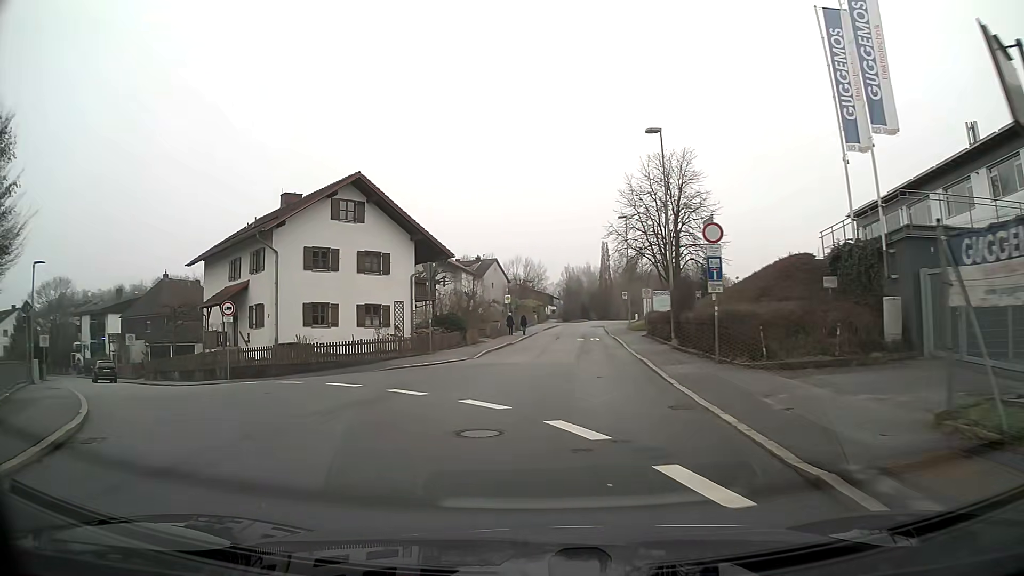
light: Day
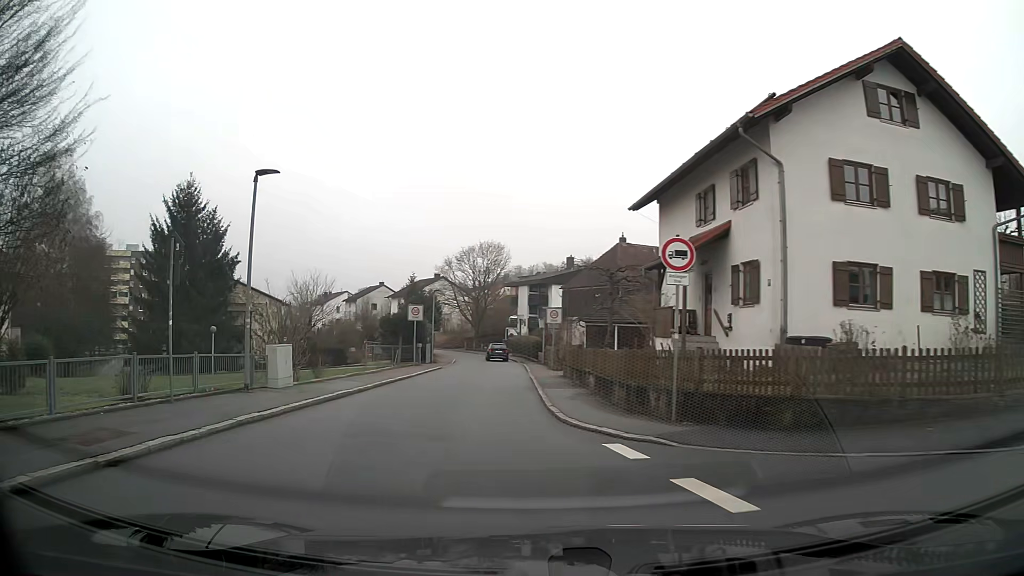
(-5.5, +14.9) m; -40°
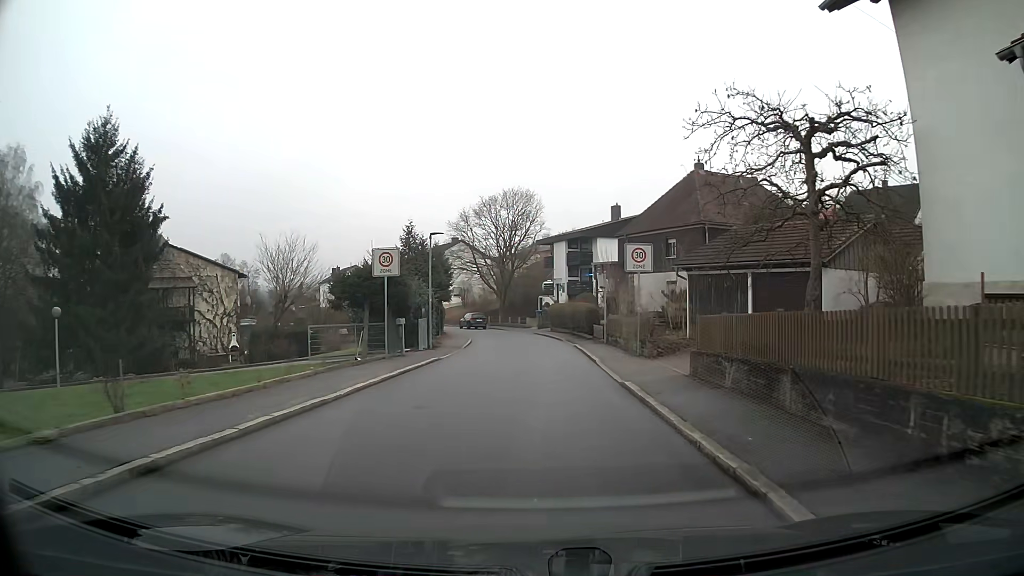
(+0.1, +17.8) m; +2°
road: residential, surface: asphalt
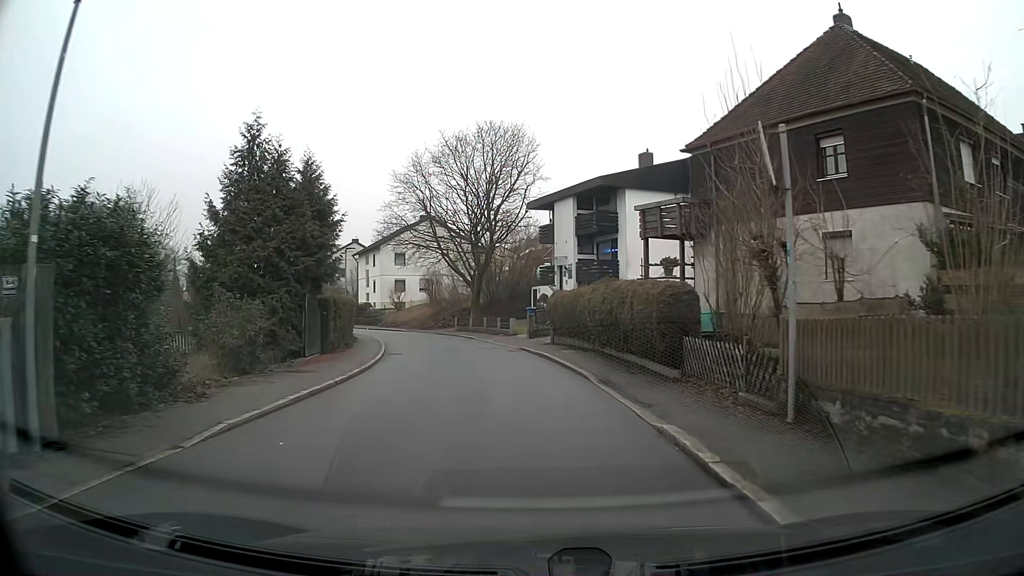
(+0.2, +24.3) m; -1°
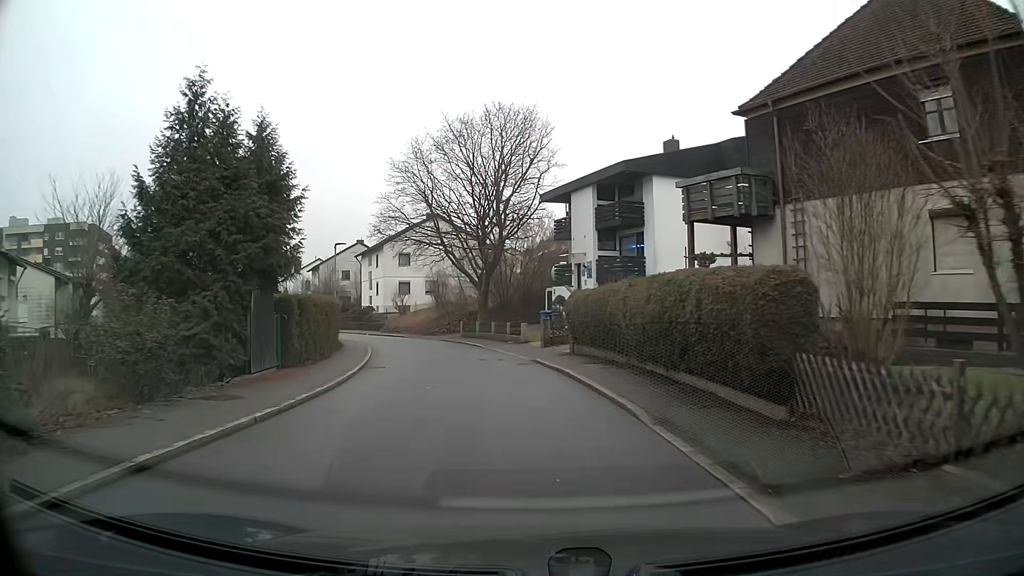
(0.0, +4.9) m; -1°
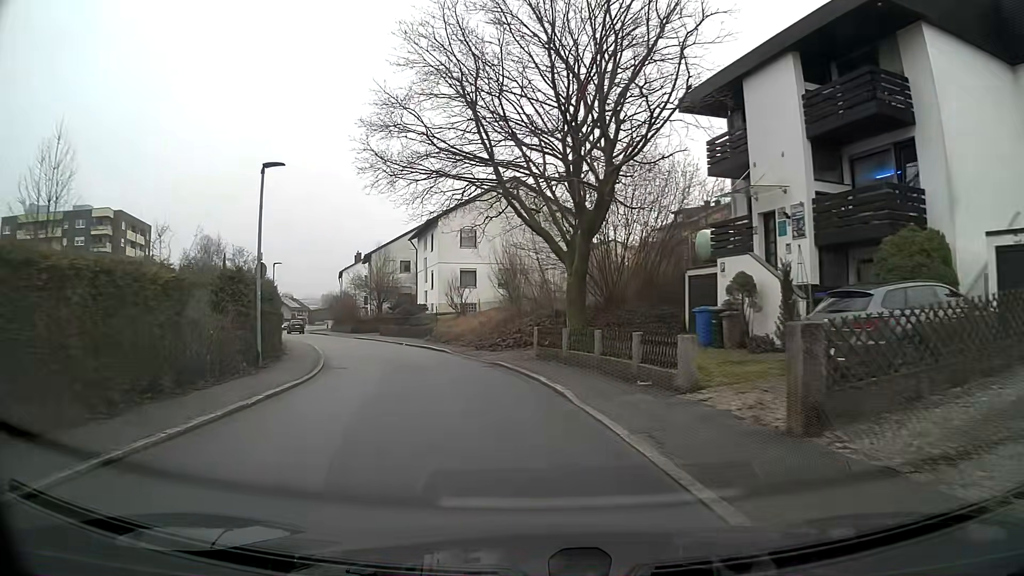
(-1.3, +19.7) m; -9°
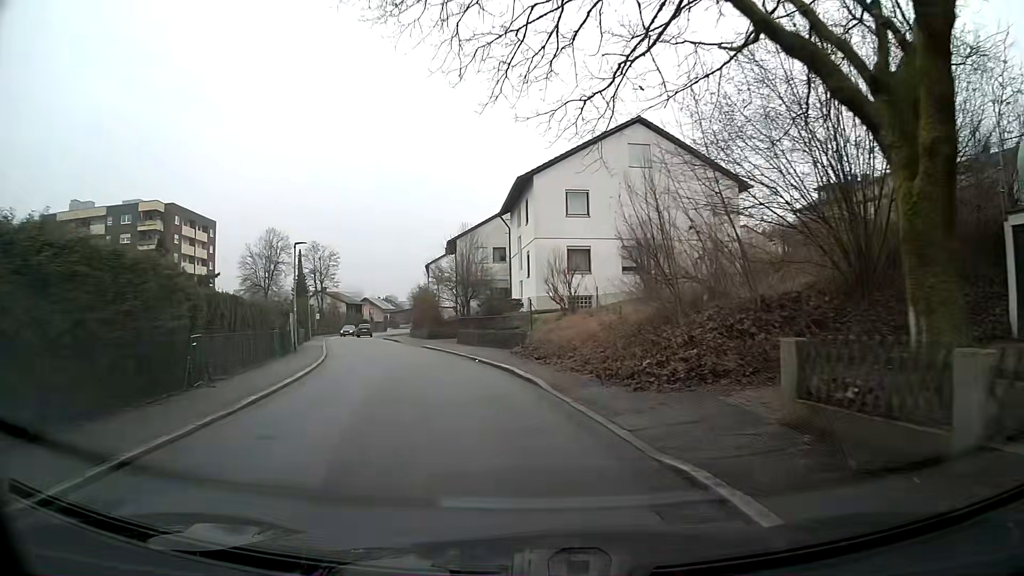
(-1.2, +14.8) m; -10°
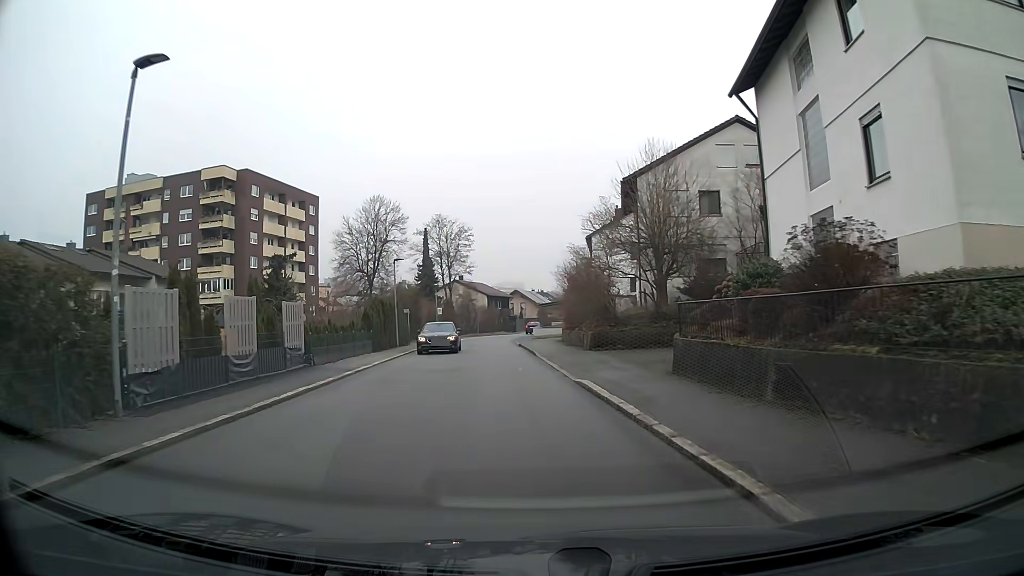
(-3.1, +24.3) m; -13°
(0, +10) (-1, +20) (-1, +30) (-2, +40) (-2, +50) (-2, +60) (-1, +70) (0, +80) (+2, +90) (+5, +99) m
